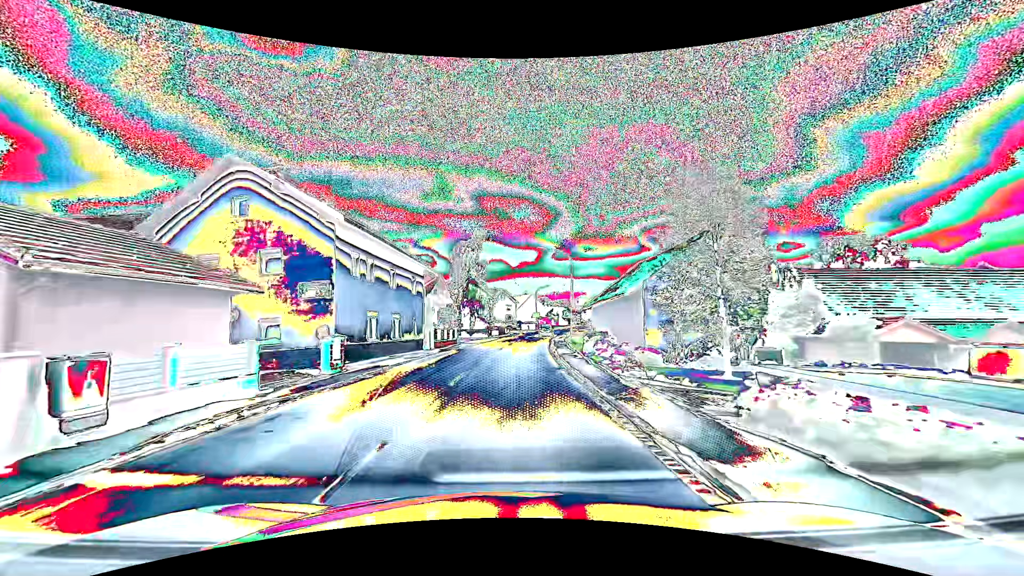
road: primary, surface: asphalt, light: Day
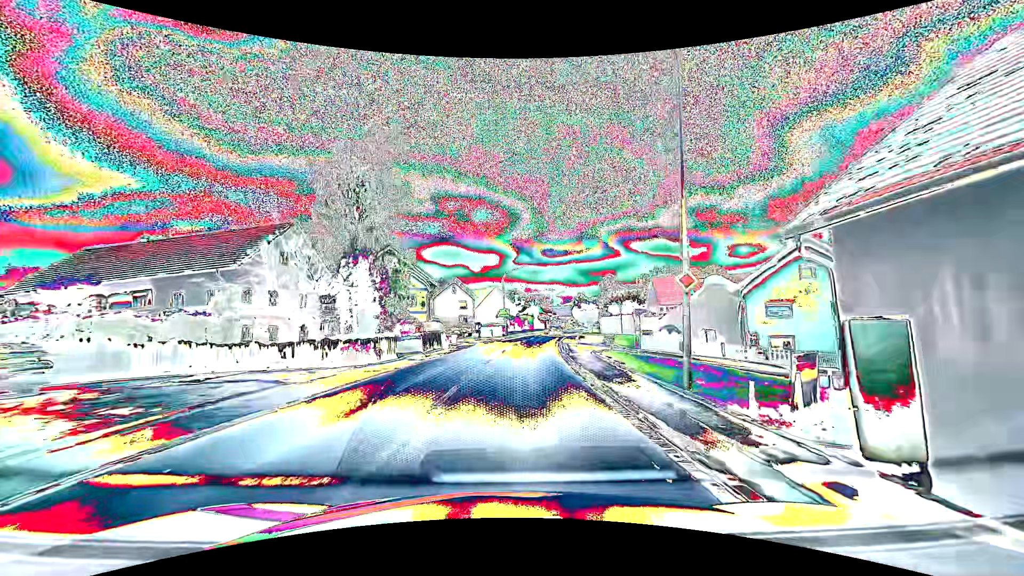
(+1.5, +39.4) m; +4°
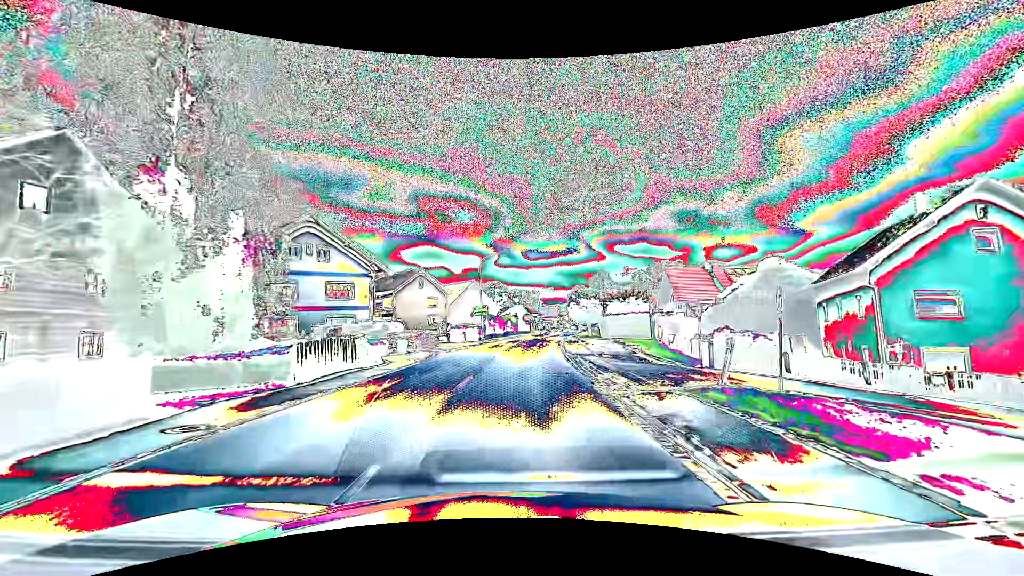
(+0.3, +15.7) m; +2°
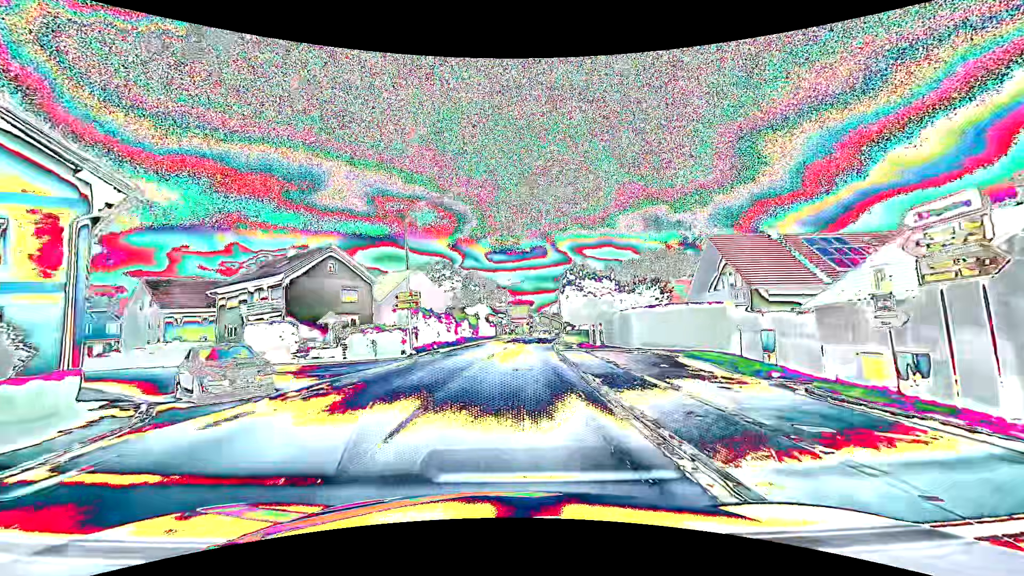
(+0.8, +23.6) m; +4°
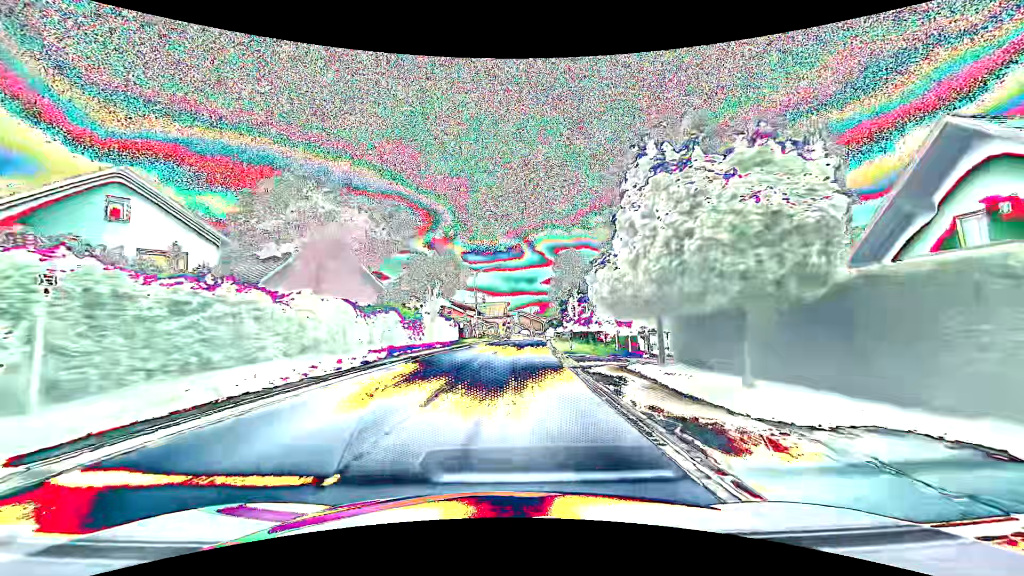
(+0.6, +23.6) m; +3°
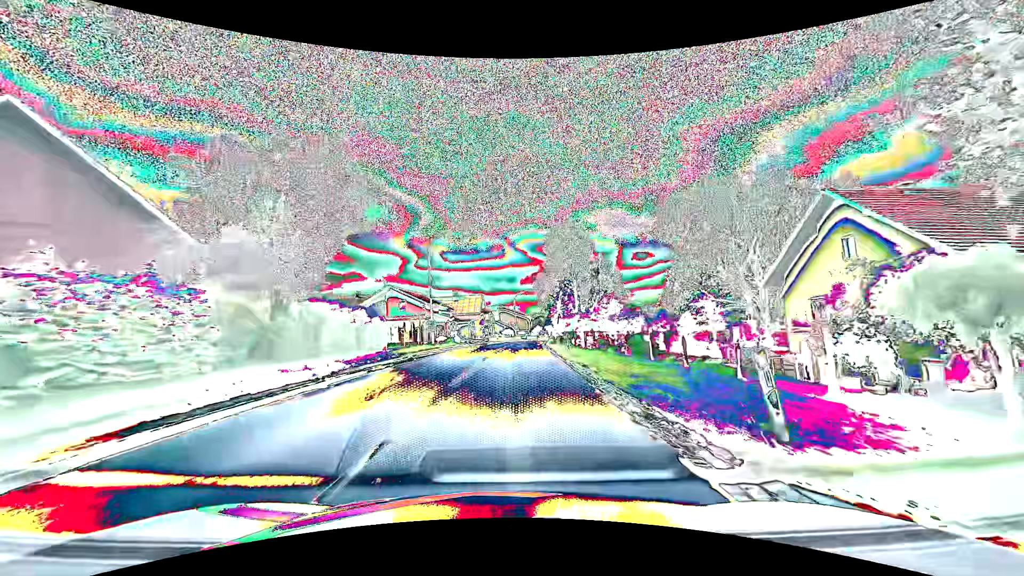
(+0.5, +23.7) m; +3°
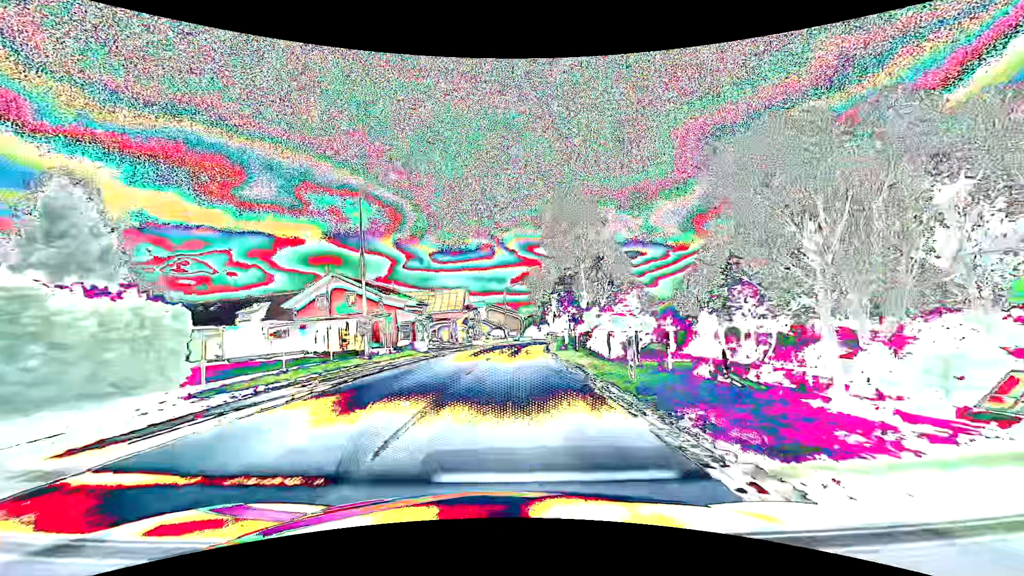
(+0.1, +15.9) m; +1°
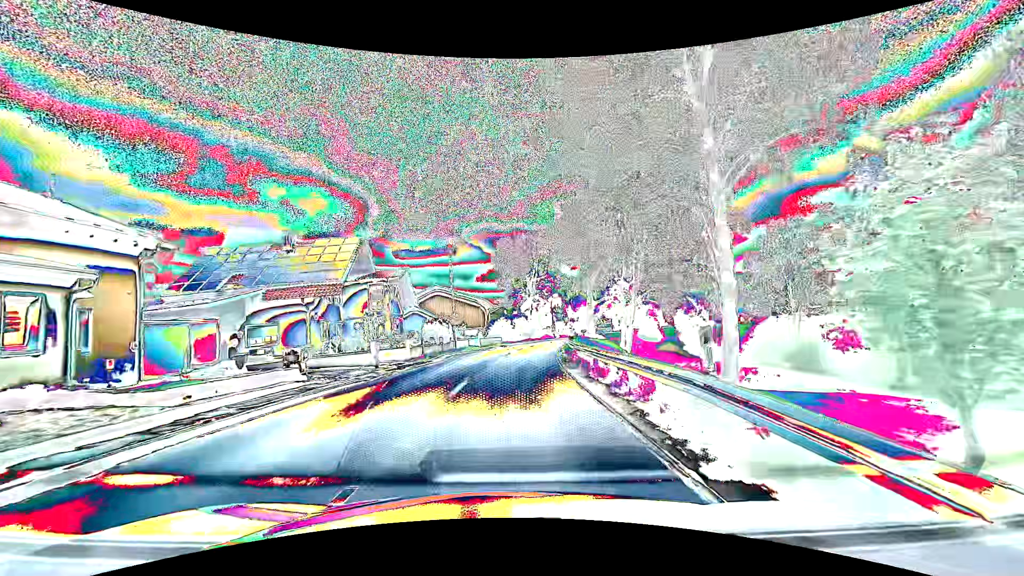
(+1.0, +39.9) m; +4°
(0, +10) (0, +20) (+1, +30) (+2, +40) (+4, +50) (+5, +60) (+8, +69) (+10, +79) (+13, +89) (+15, +98) m
